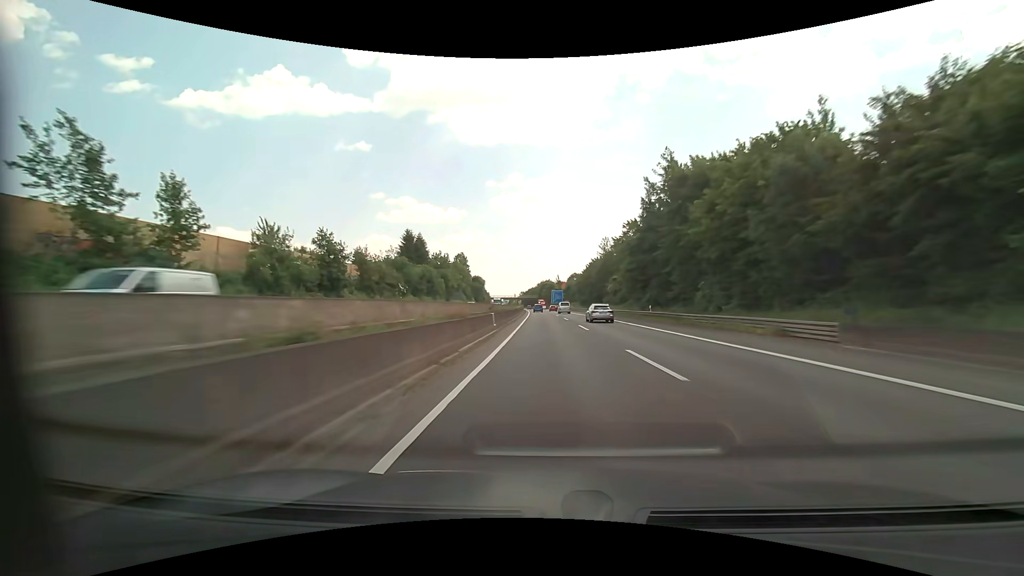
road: motorway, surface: asphalt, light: Day
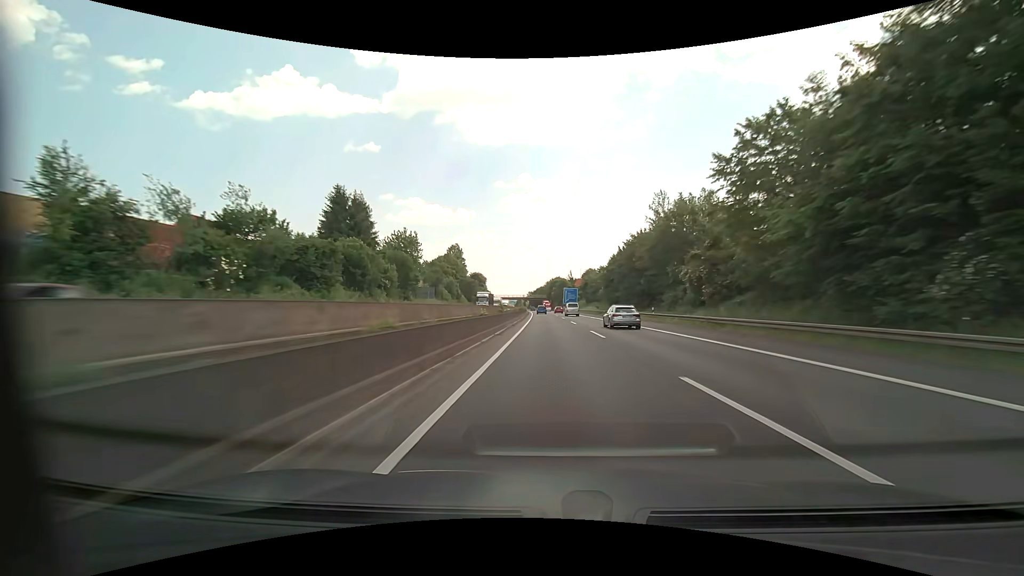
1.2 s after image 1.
(-0.4, +41.5) m; -1°
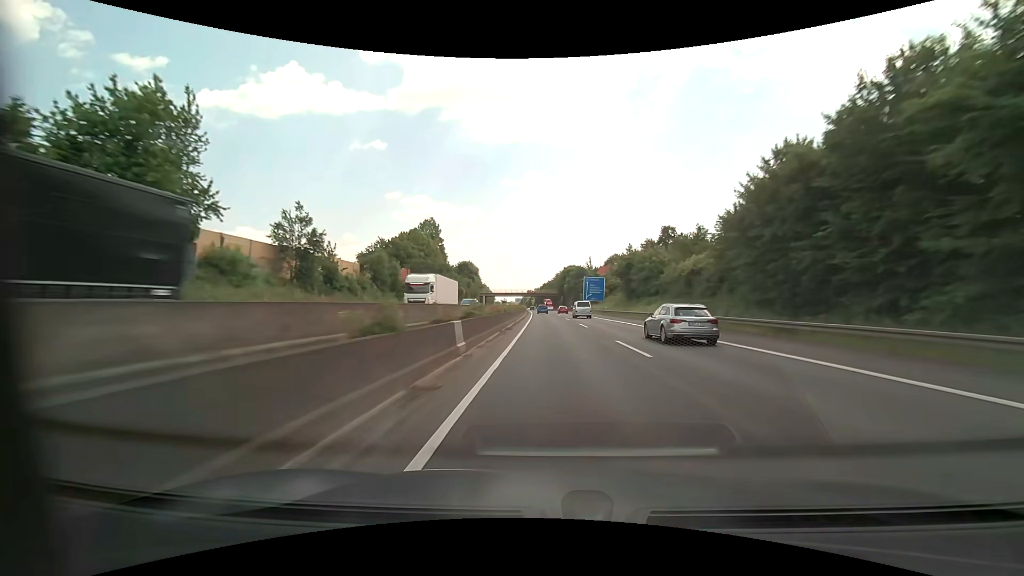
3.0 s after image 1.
(-0.7, +62.2) m; -1°
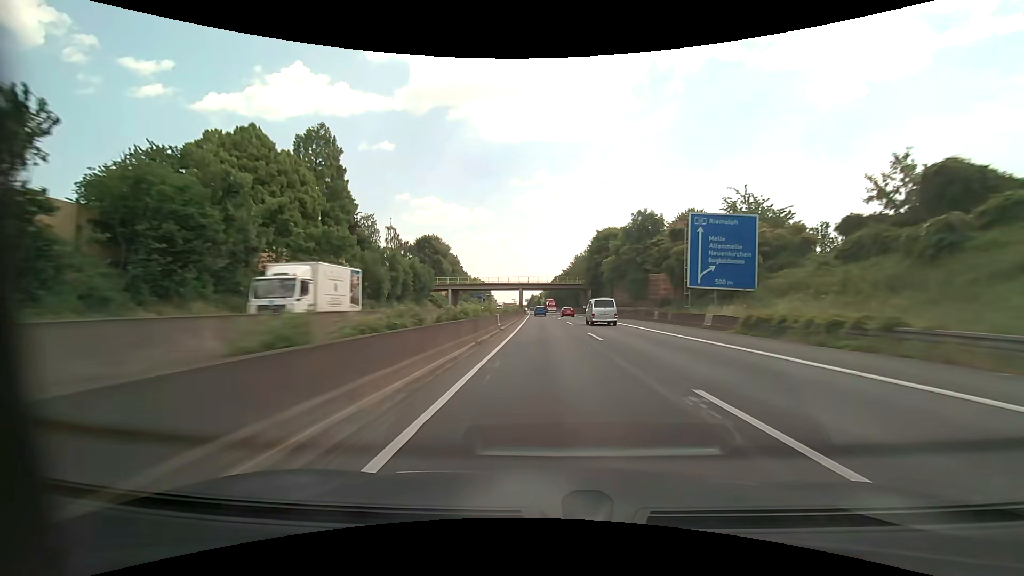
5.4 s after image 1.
(-0.6, +82.9) m; -1°
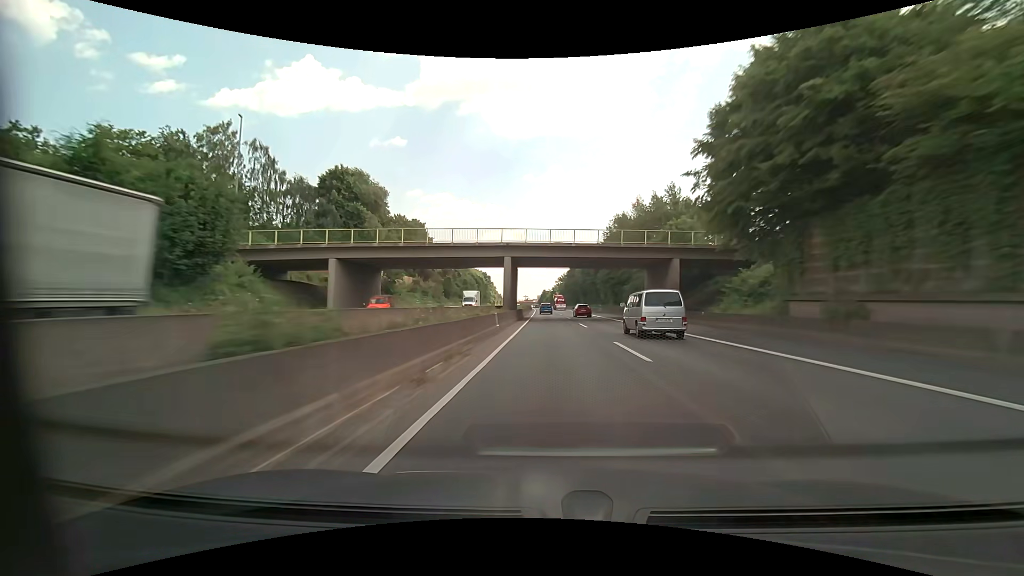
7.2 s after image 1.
(-0.8, +62.1) m; -2°
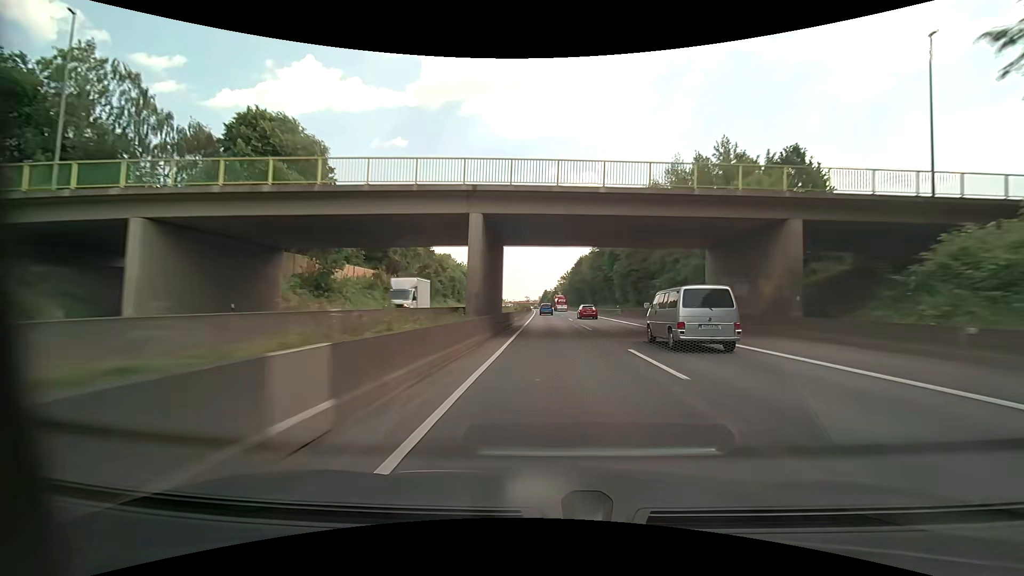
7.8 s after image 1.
(0.0, +20.7) m; 0°
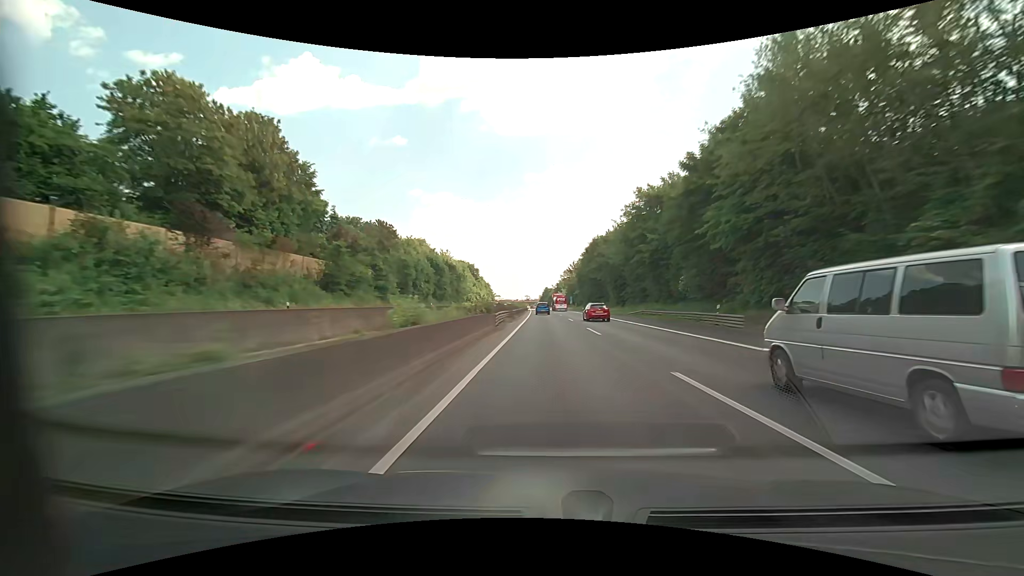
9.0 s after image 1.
(-0.1, +41.3) m; 0°
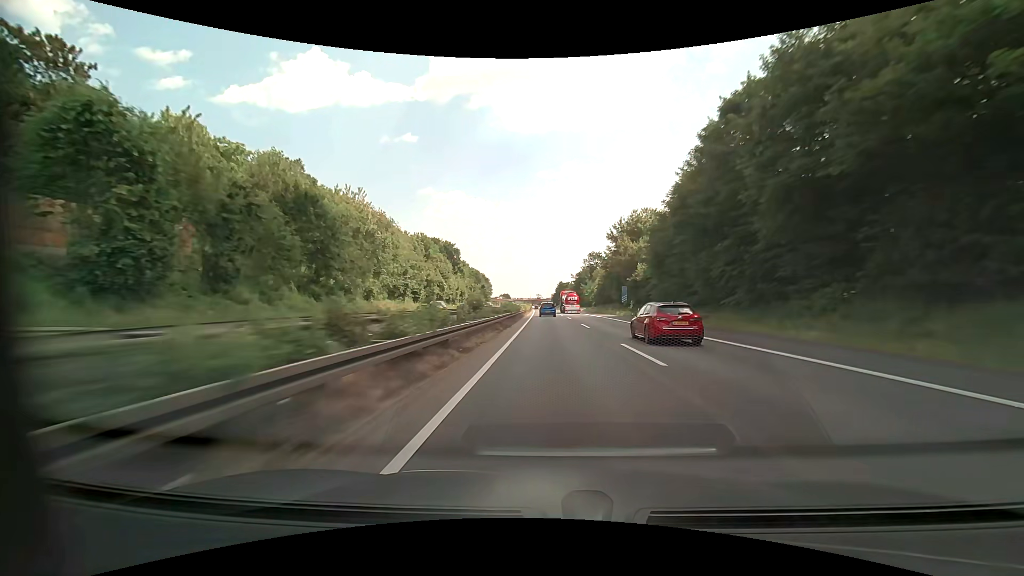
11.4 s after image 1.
(-0.9, +82.6) m; -1°
(0, +10) (0, +20) (0, +30) (0, +40) (0, +50) (0, +60) (0, +70) (0, +80) (0, +90) (0, +100) m
